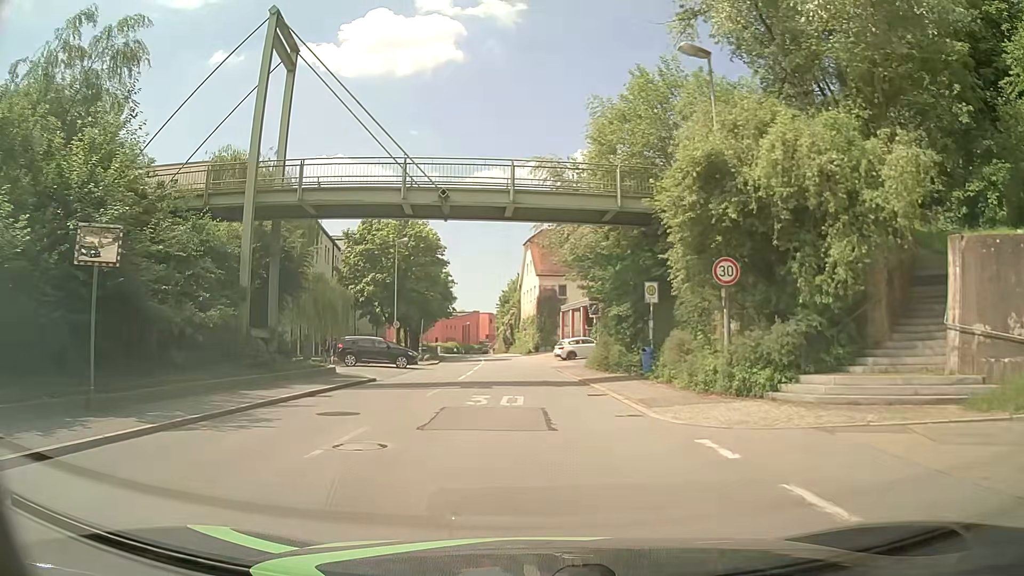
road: tertiary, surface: asphalt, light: Day
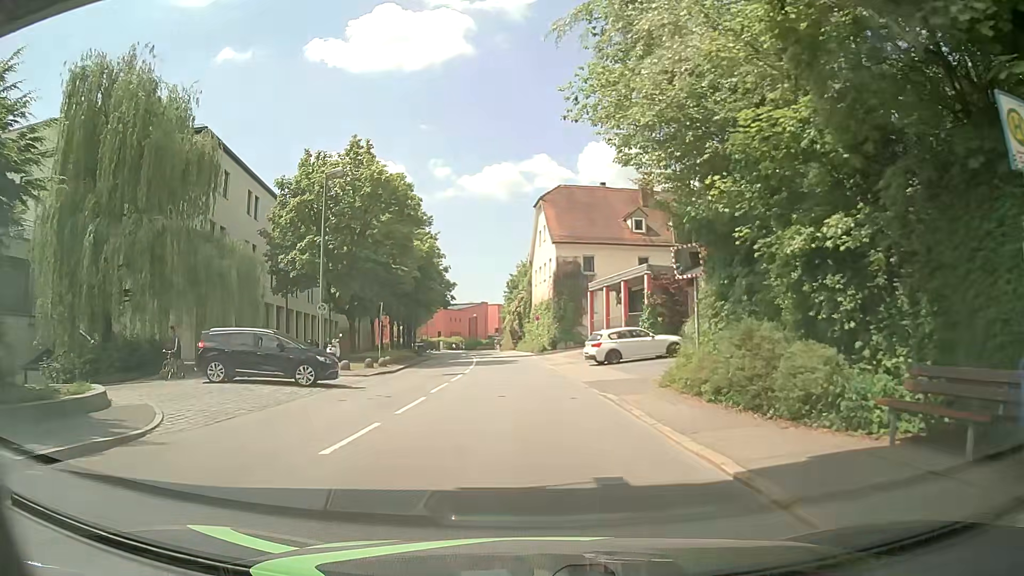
(-0.2, +17.6) m; -1°
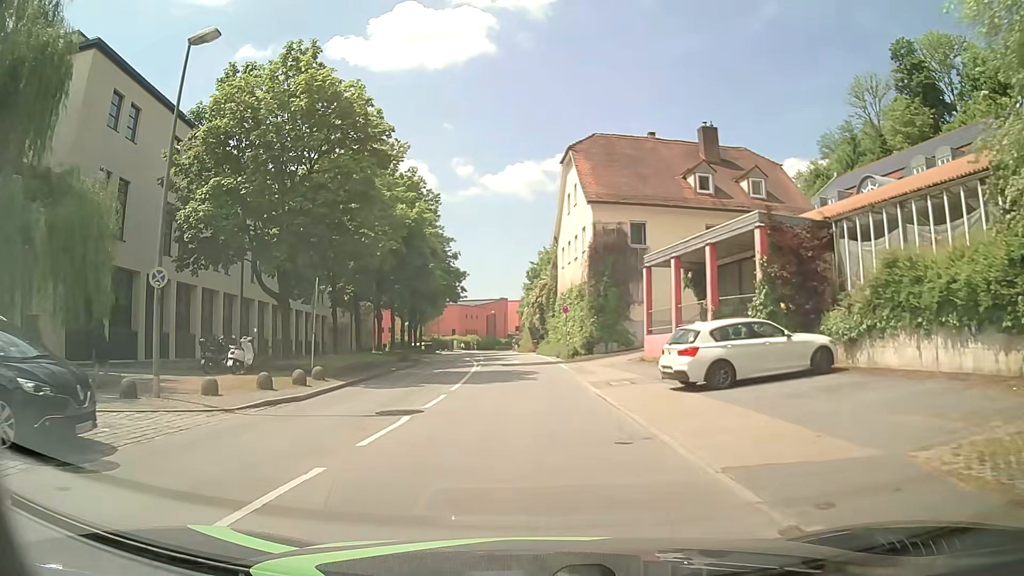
(-0.1, +13.4) m; -2°
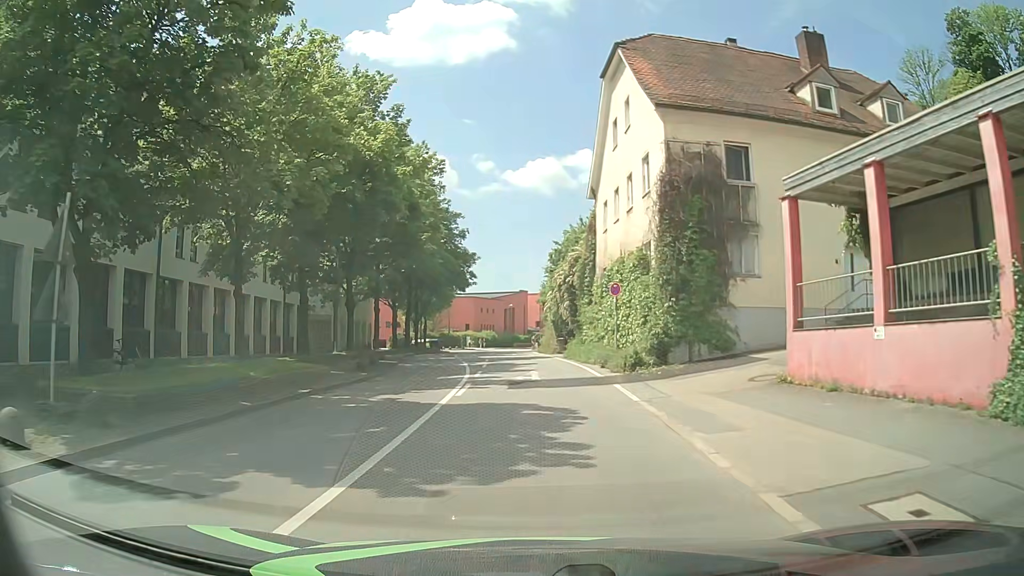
(-0.3, +13.4) m; -2°
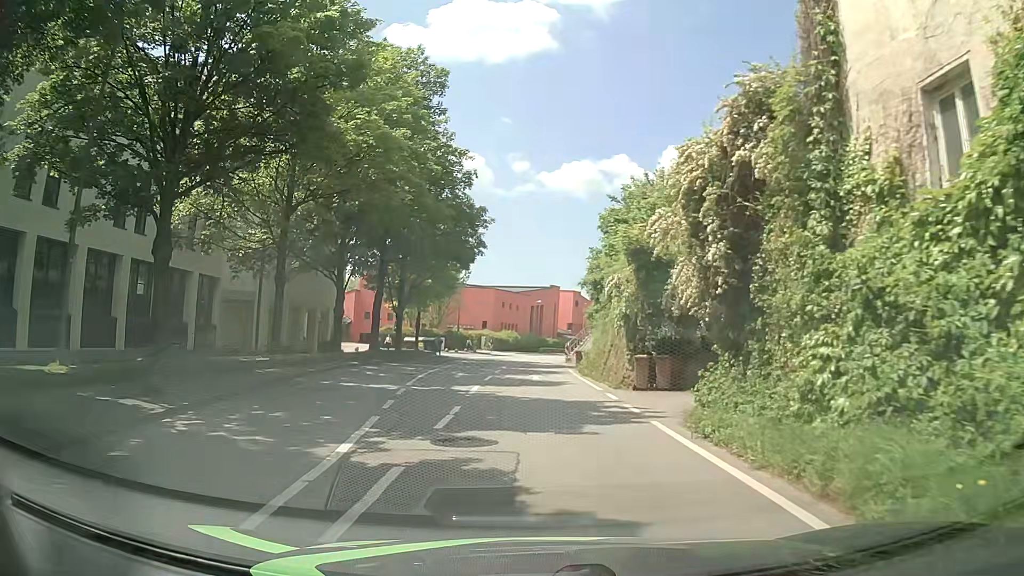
(-0.5, +22.3) m; -3°
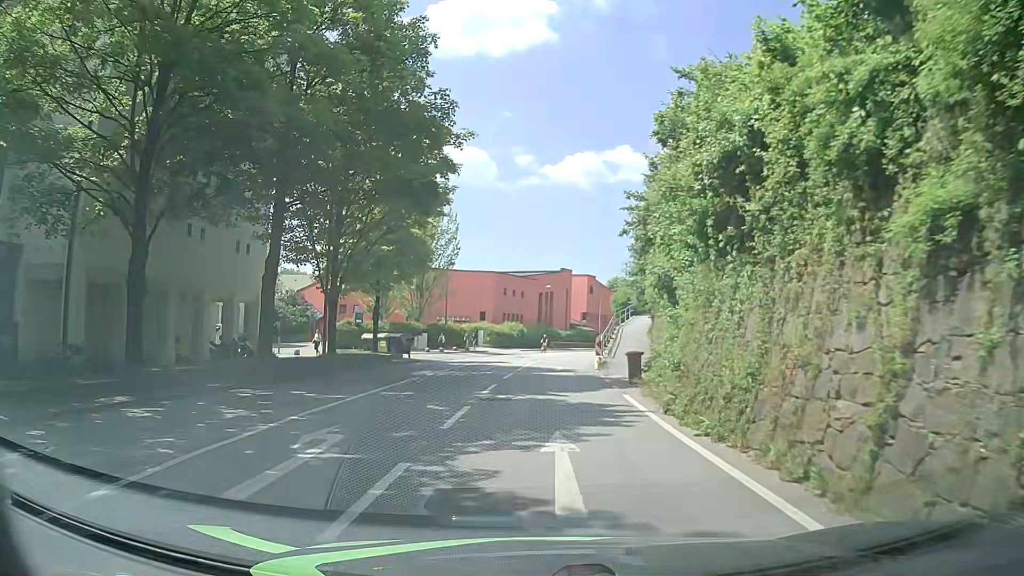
(0.0, +18.1) m; -1°
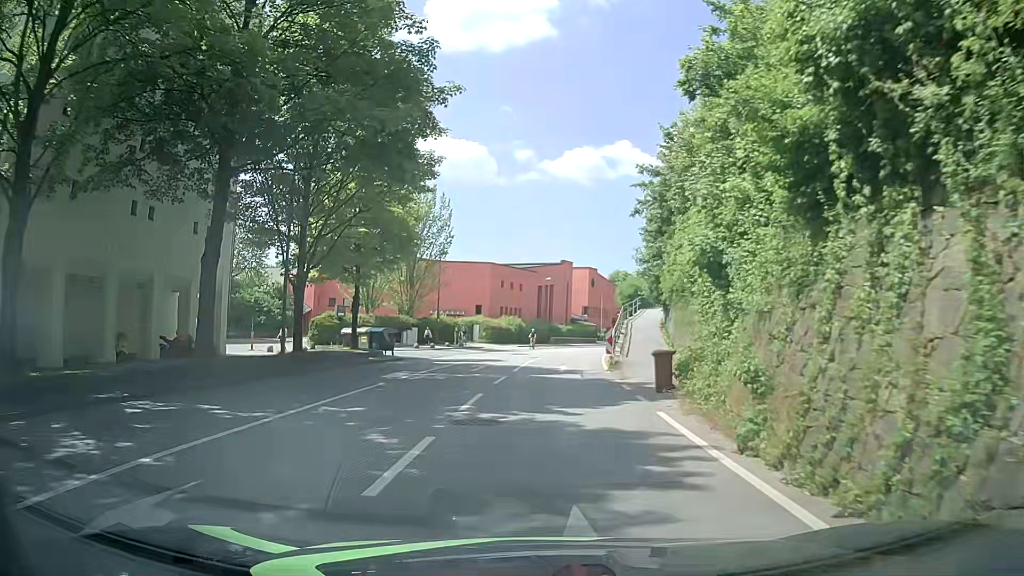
(0.0, +4.6) m; 0°
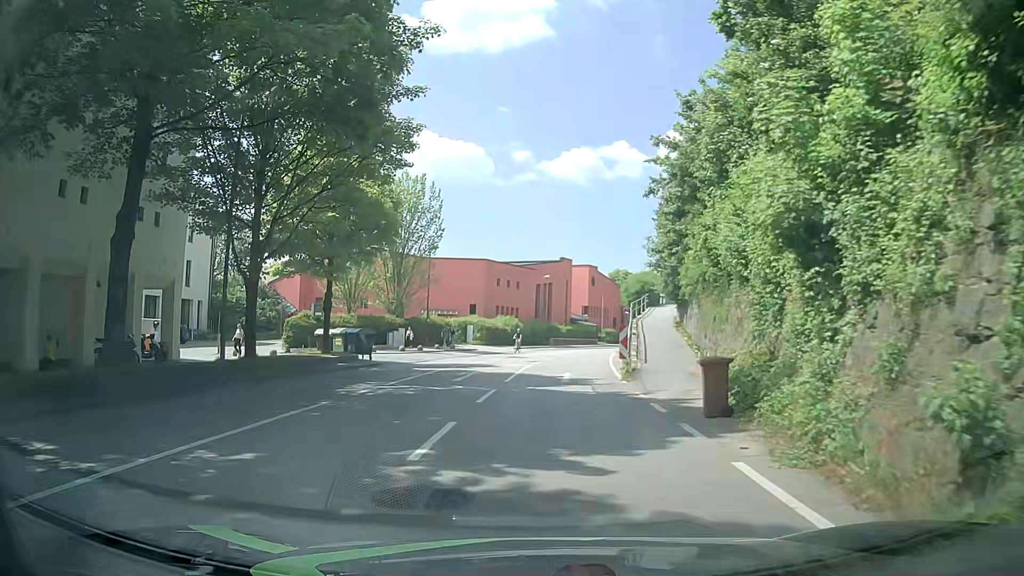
(0.0, +4.6) m; +1°
(0, +10) (0, +20) (+1, +30) (+2, +40) (+3, +50) (+5, +60) (+7, +69) (+10, +79) (+14, +88) (+18, +97) m
